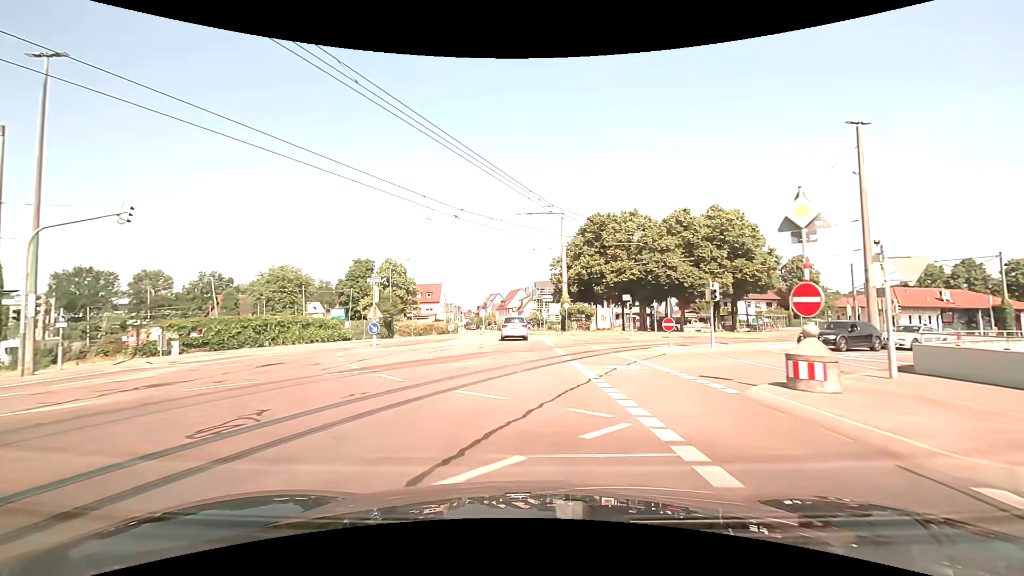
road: tertiary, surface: asphalt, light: Day
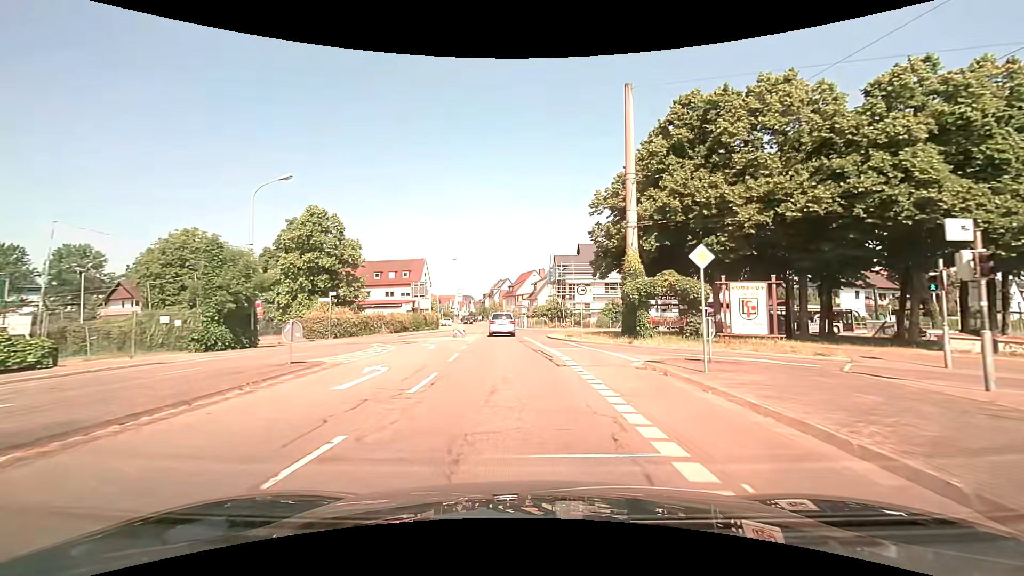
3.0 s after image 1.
(-0.4, +31.8) m; -2°
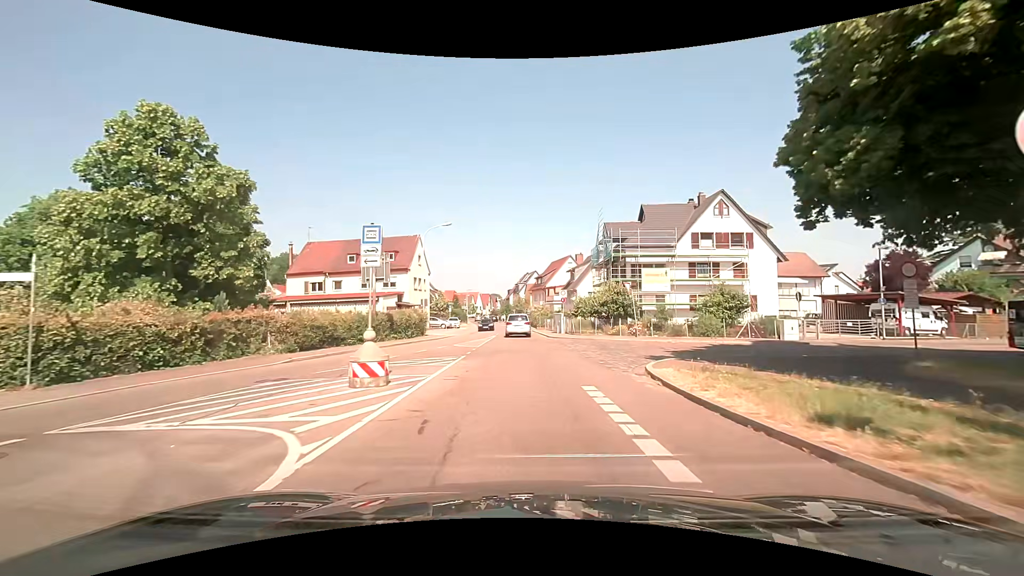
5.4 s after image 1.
(-0.8, +24.1) m; -3°
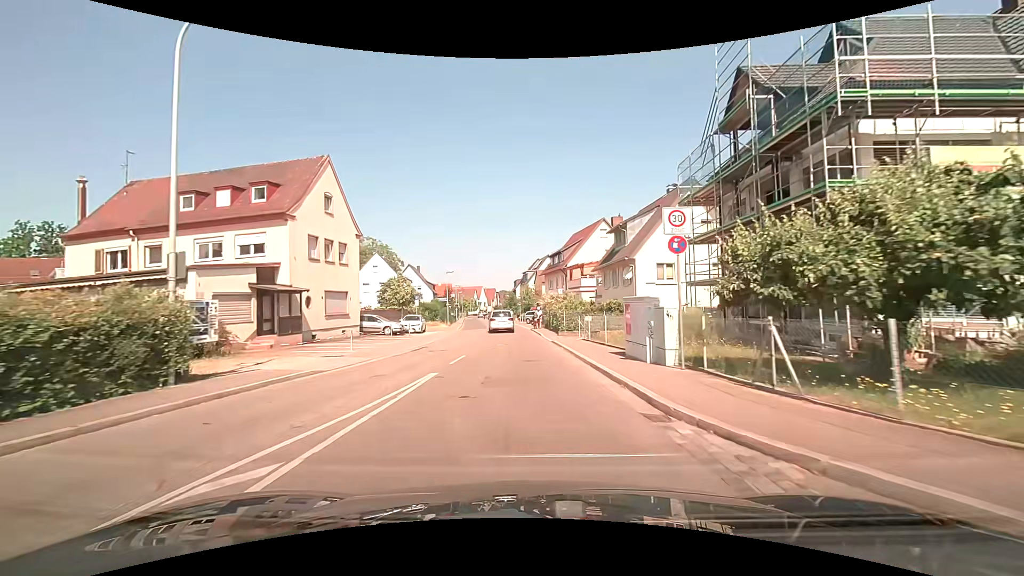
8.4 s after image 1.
(-0.2, +29.2) m; -1°
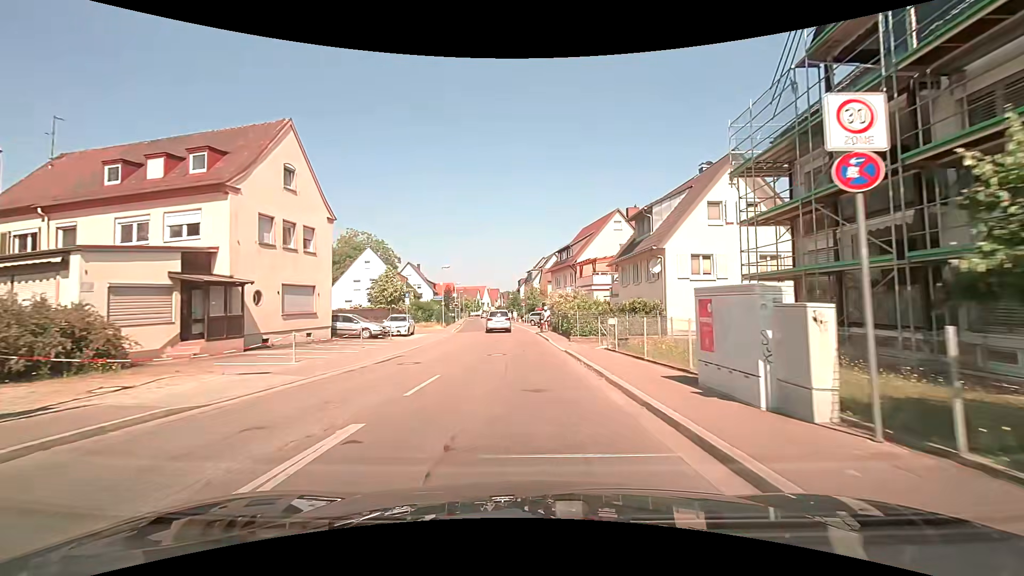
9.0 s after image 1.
(-0.1, +5.7) m; -1°
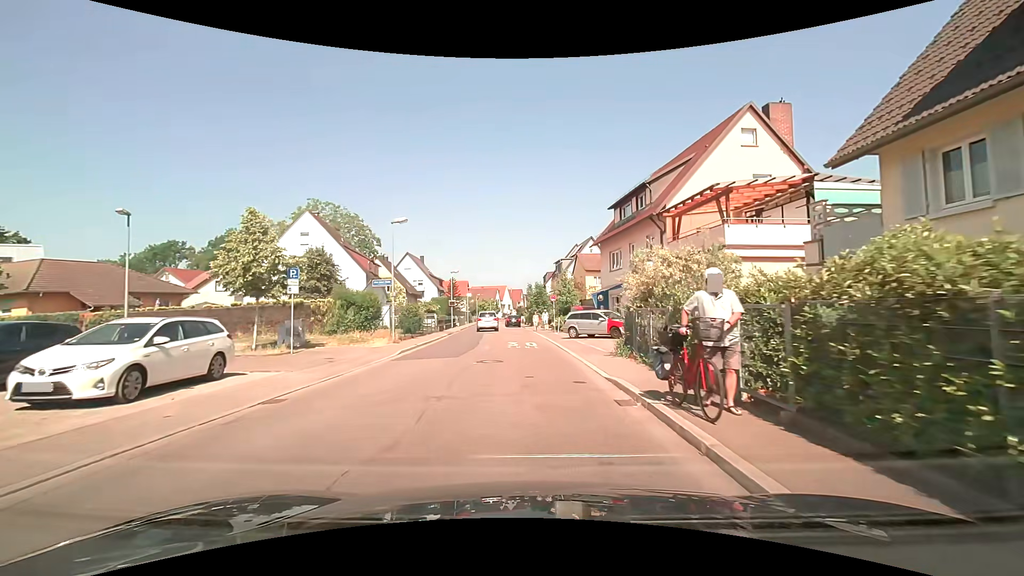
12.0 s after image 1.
(-0.4, +24.8) m; -3°
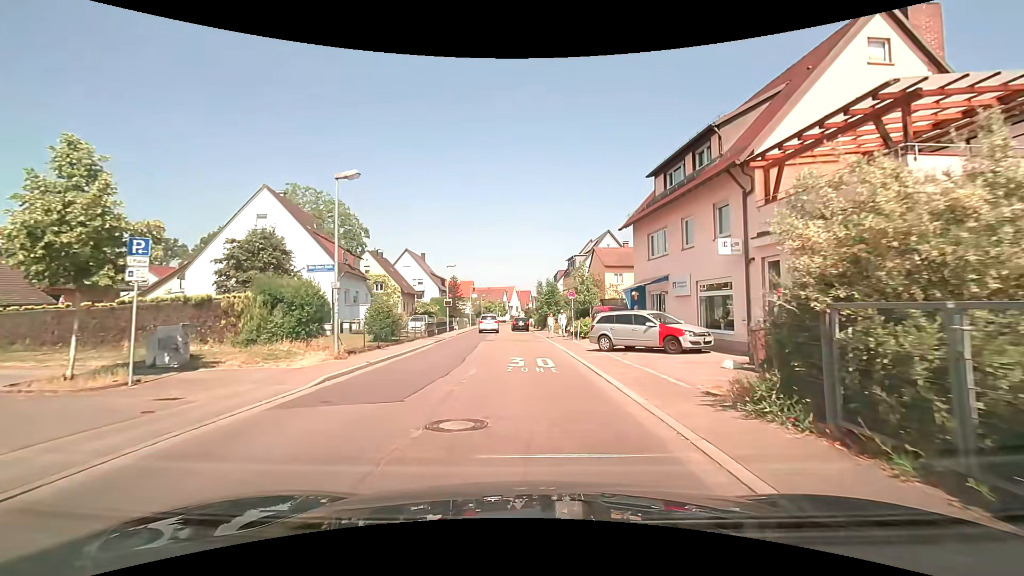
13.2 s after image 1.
(-0.1, +8.3) m; -1°
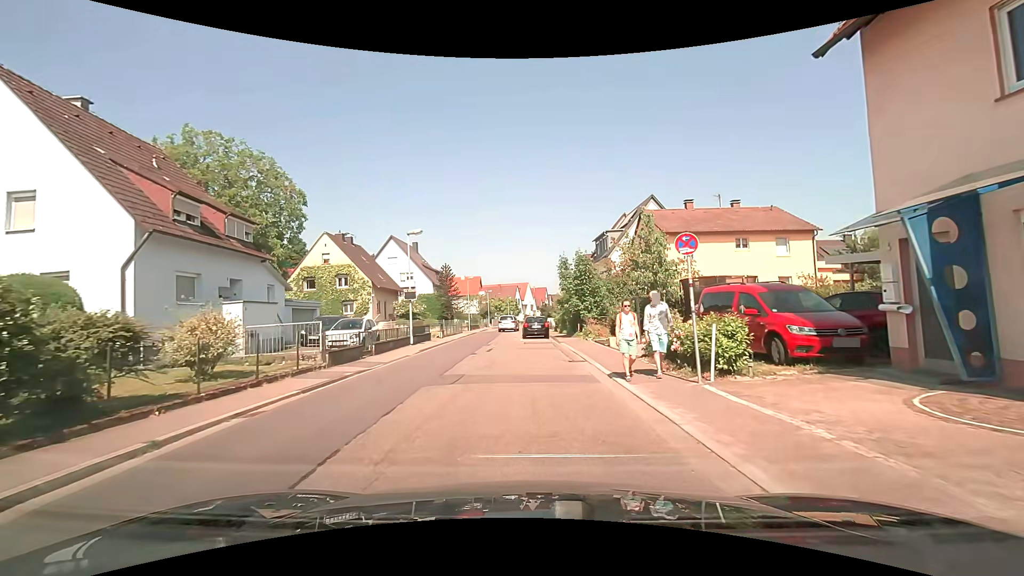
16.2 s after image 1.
(-0.2, +18.5) m; -3°
(0, +10) (0, +20) (-2, +30) (-2, +40) (-2, +50) (-1, +60) (0, +70) (0, +80) (+1, +90) (+1, +100) m
